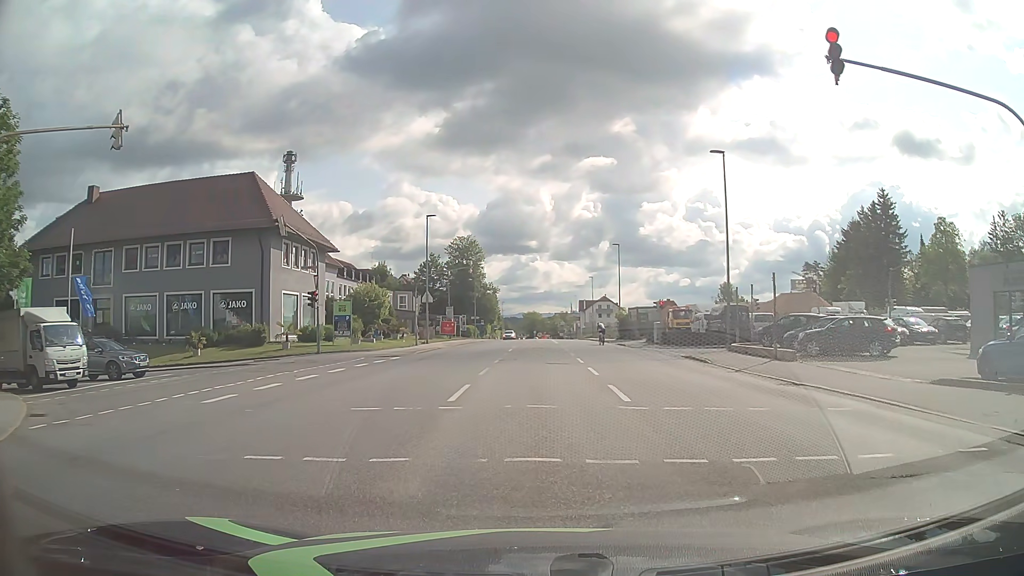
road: tertiary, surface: asphalt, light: Day
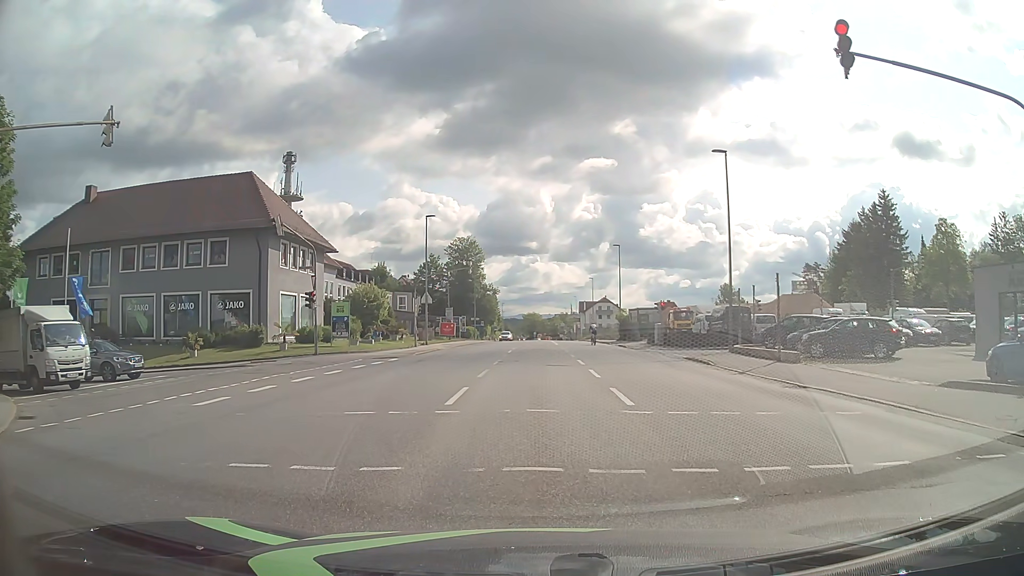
(0.0, +0.3) m; 0°
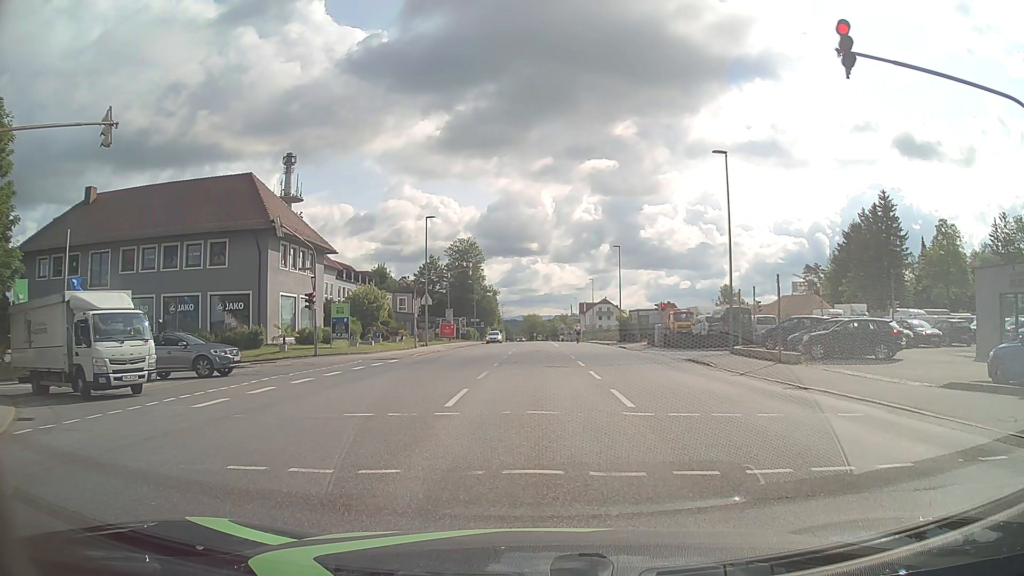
(0.0, +0.1) m; 0°
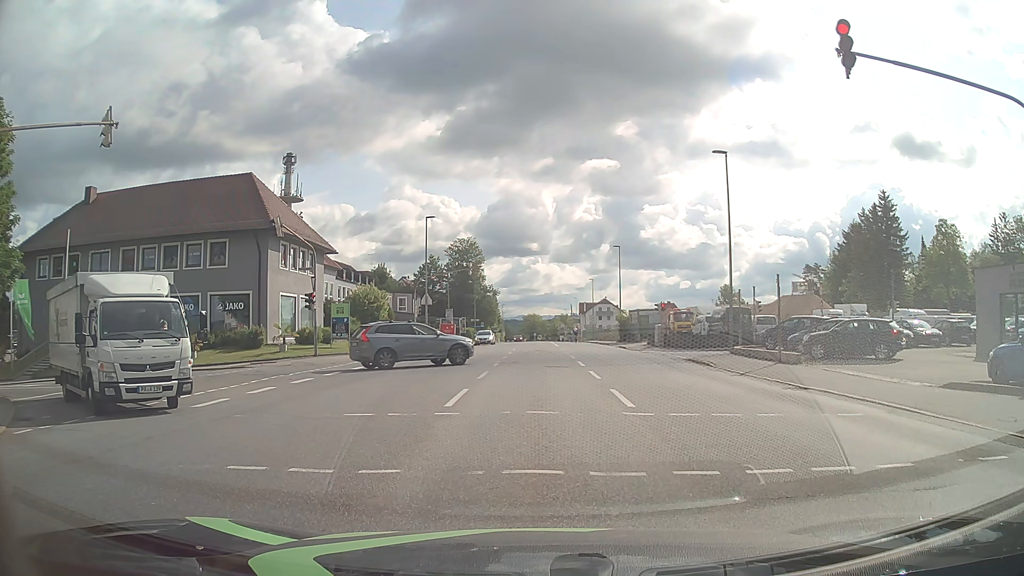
(0.0, 0.0) m; 0°
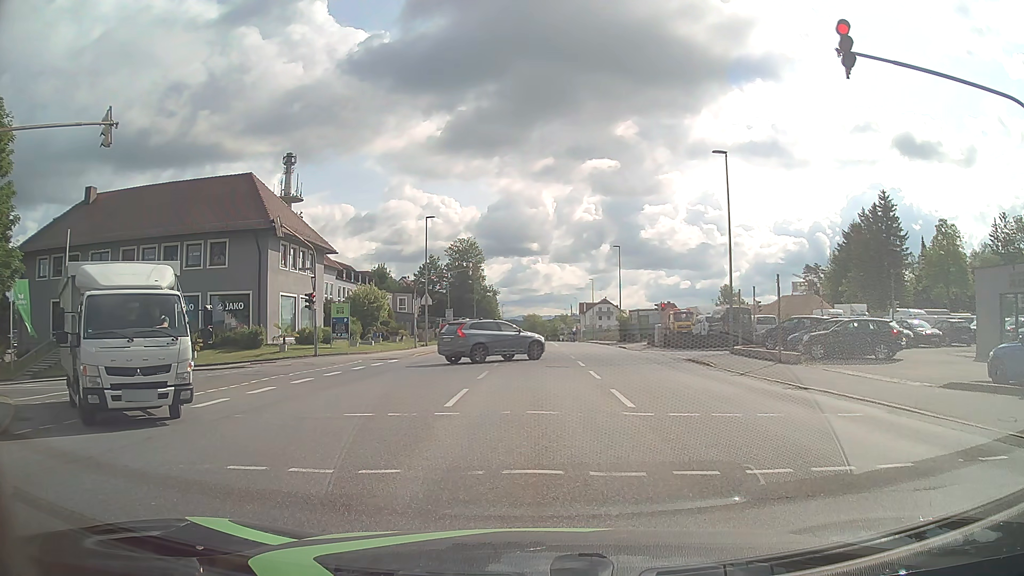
(0.0, 0.0) m; 0°
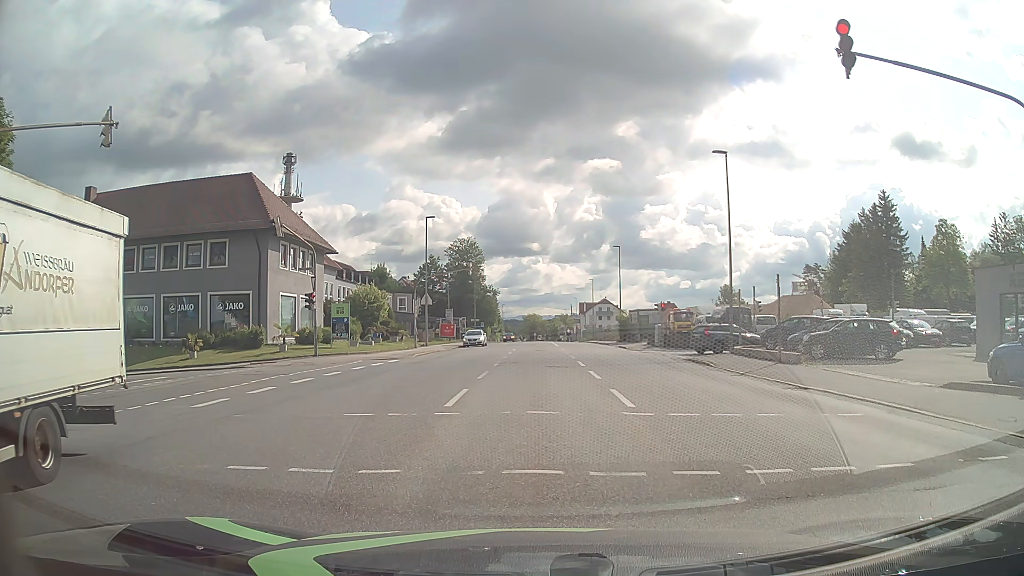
(0.0, 0.0) m; 0°
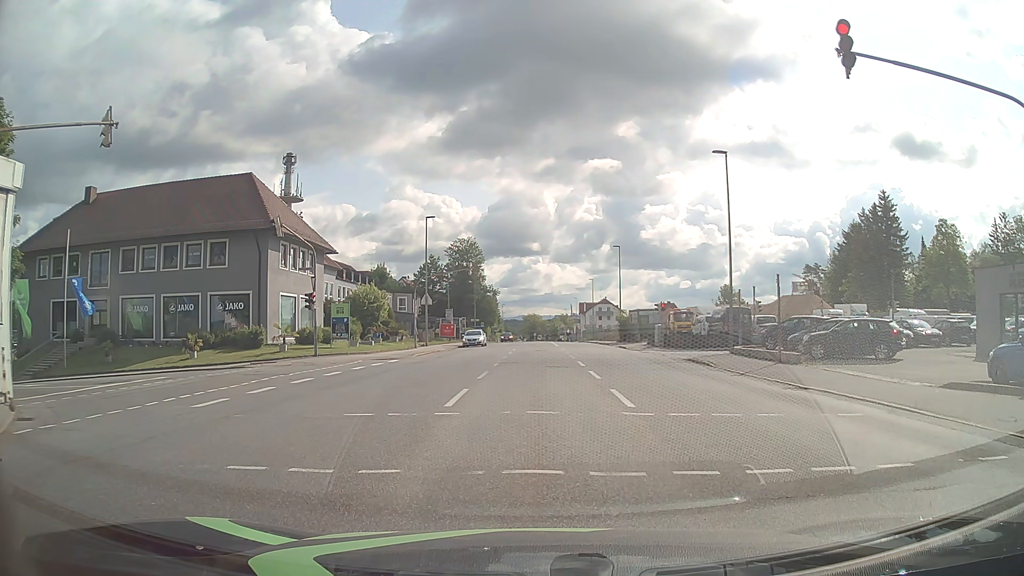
(0.0, 0.0) m; 0°
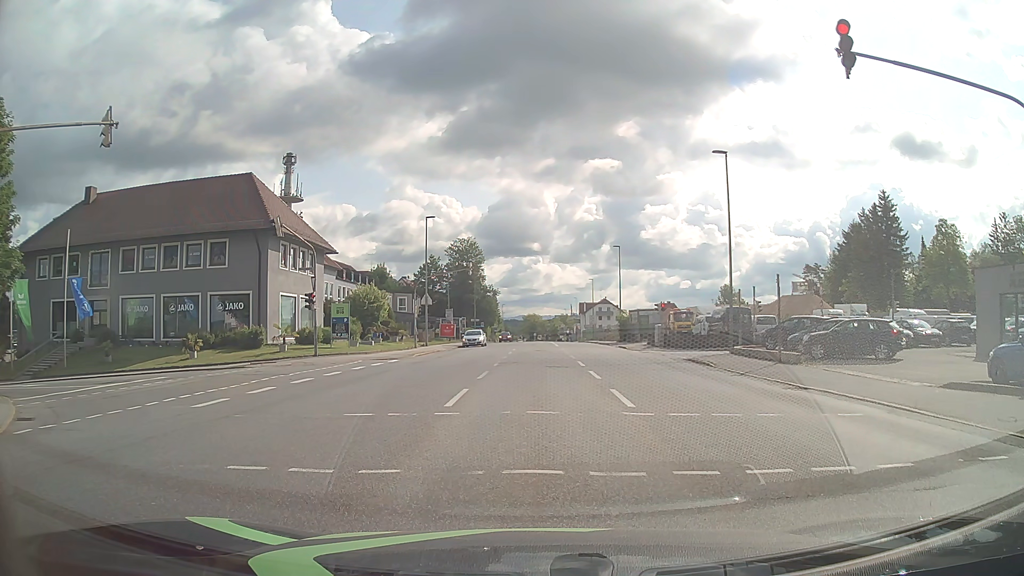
(0.0, 0.0) m; 0°
